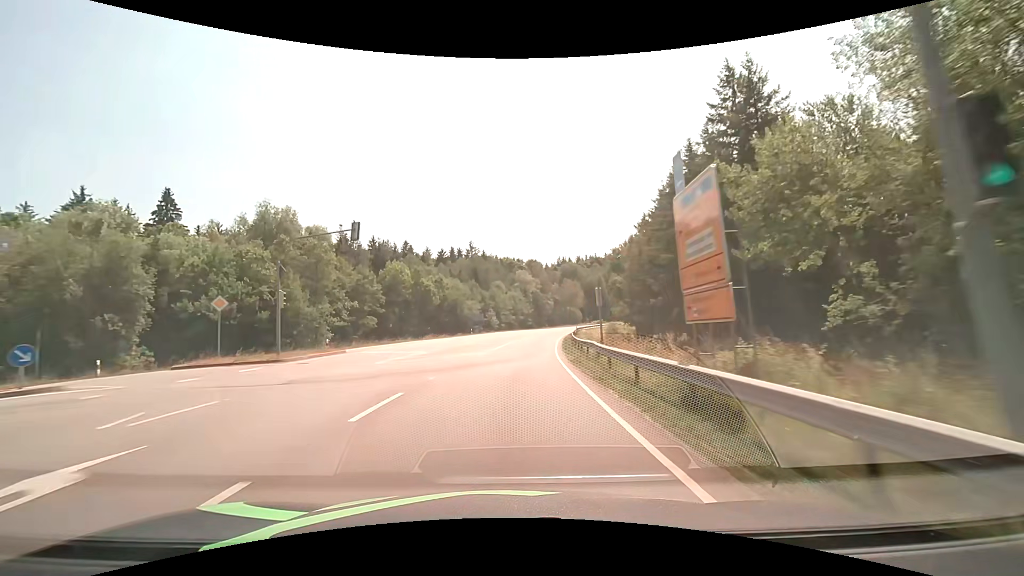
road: secondary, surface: asphalt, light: Day
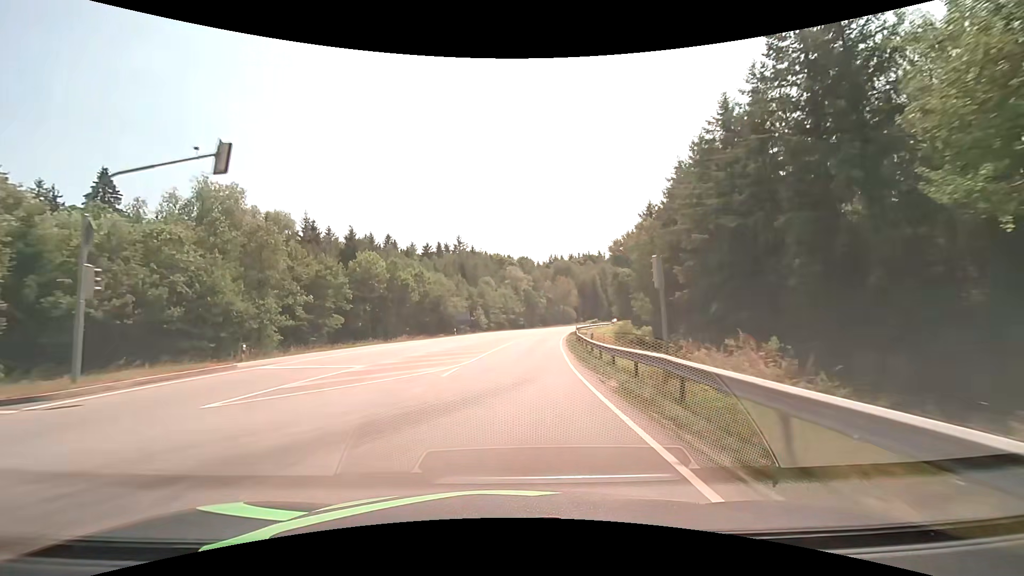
(+0.1, +10.7) m; +1°
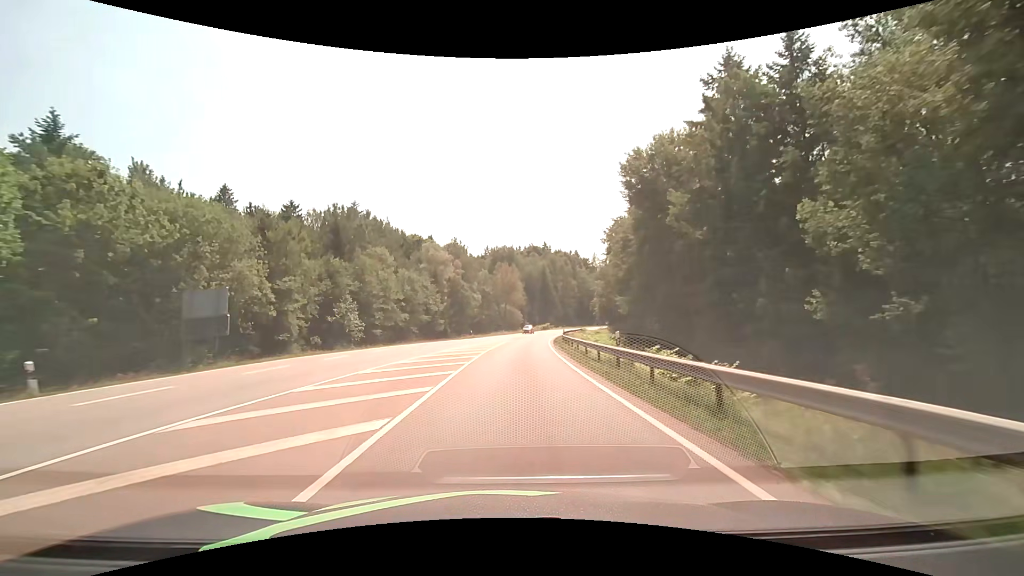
(+3.7, +53.4) m; +8°
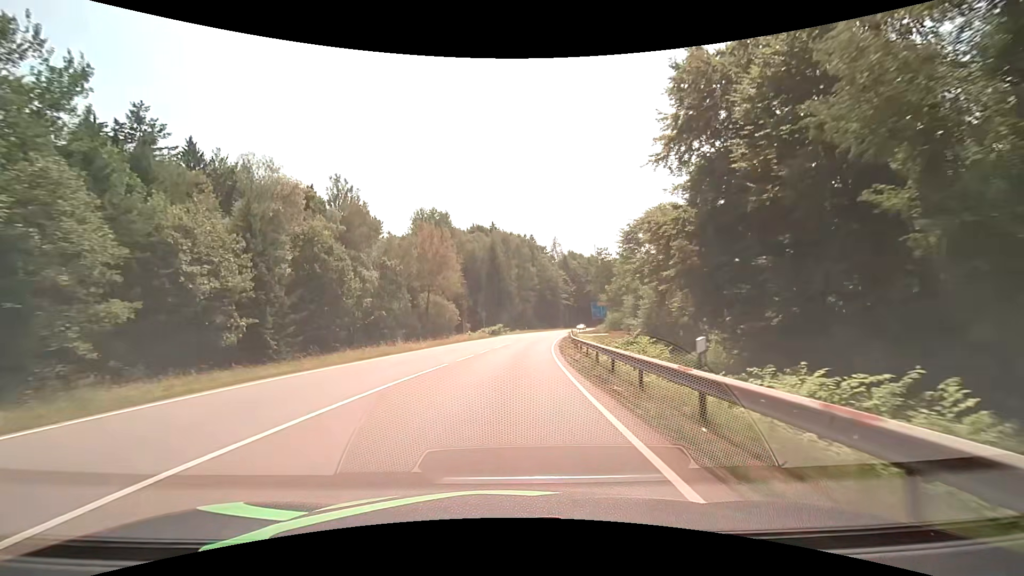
(+2.8, +53.5) m; +6°
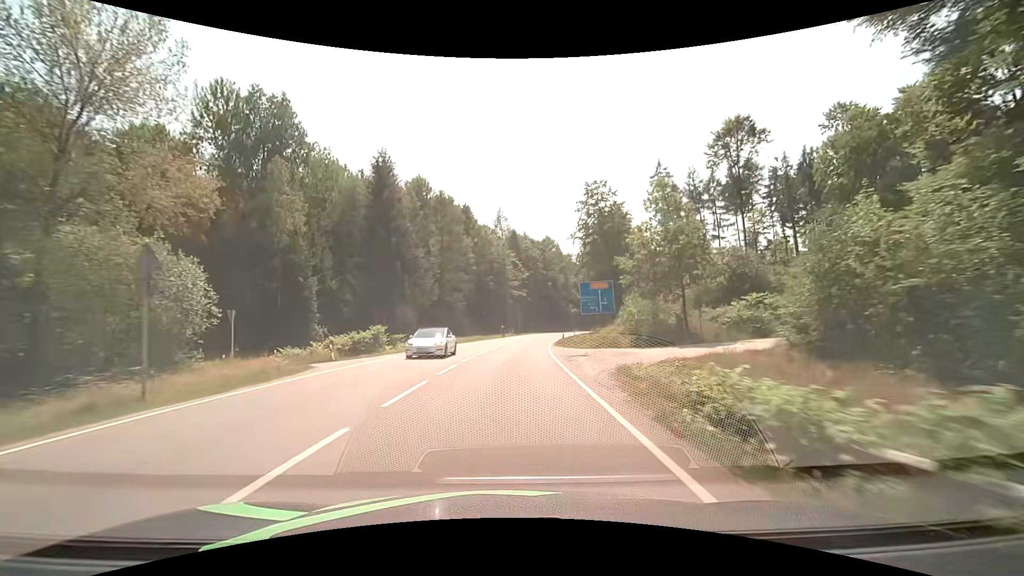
(+3.5, +53.5) m; +7°
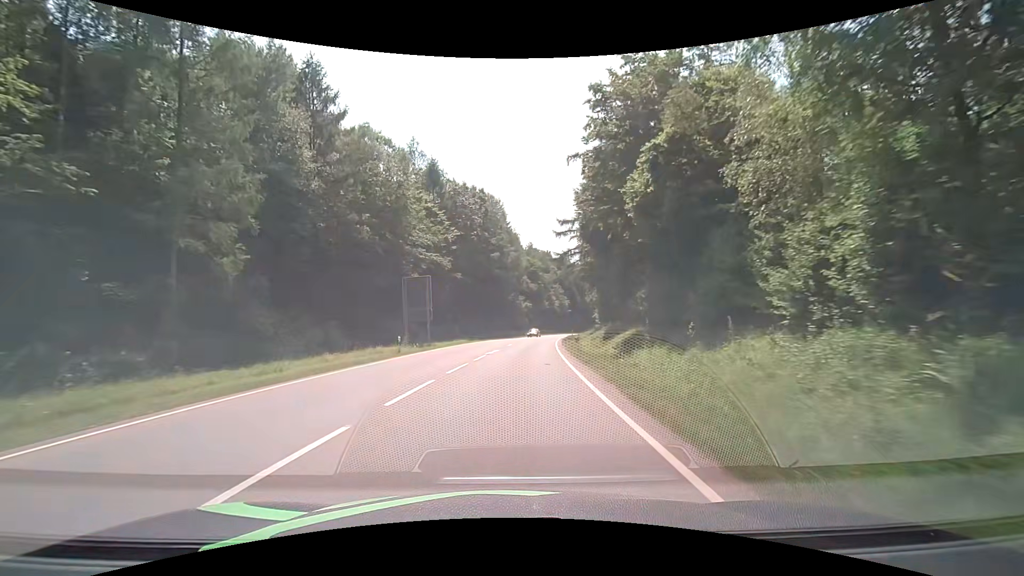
(+3.0, +53.5) m; +7°
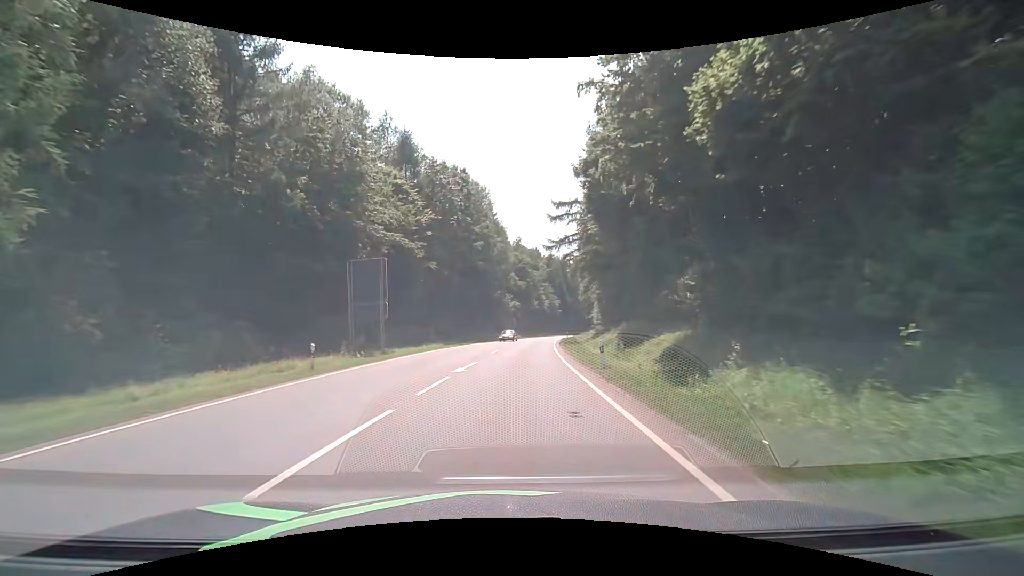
(+0.2, +10.7) m; +1°
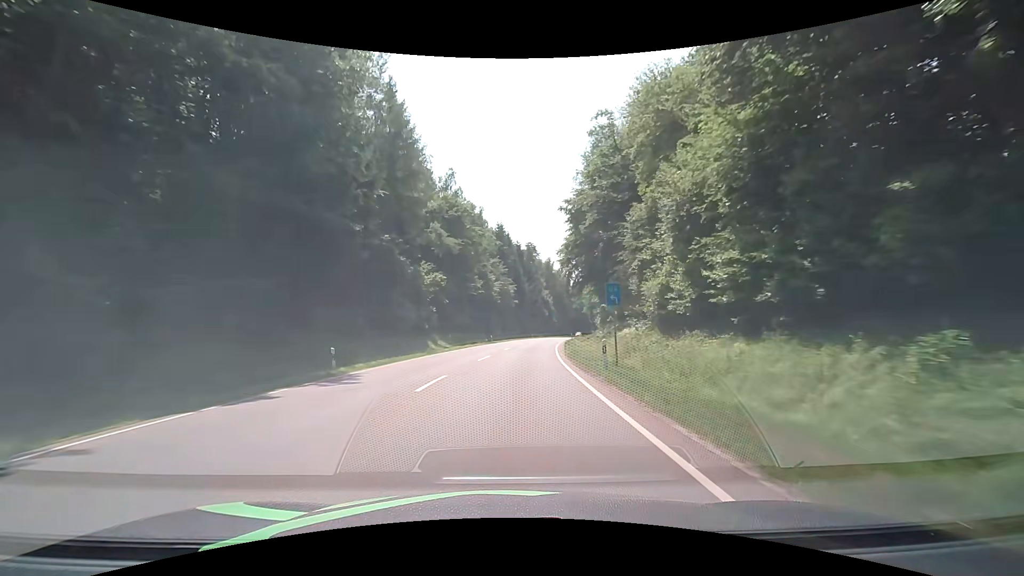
(+3.5, +53.5) m; +6°
(0, +10) (+1, +20) (+1, +30) (+2, +40) (+3, +50) (+5, +60) (+6, +70) (+8, +80) (+9, +89) (+11, +99) m
